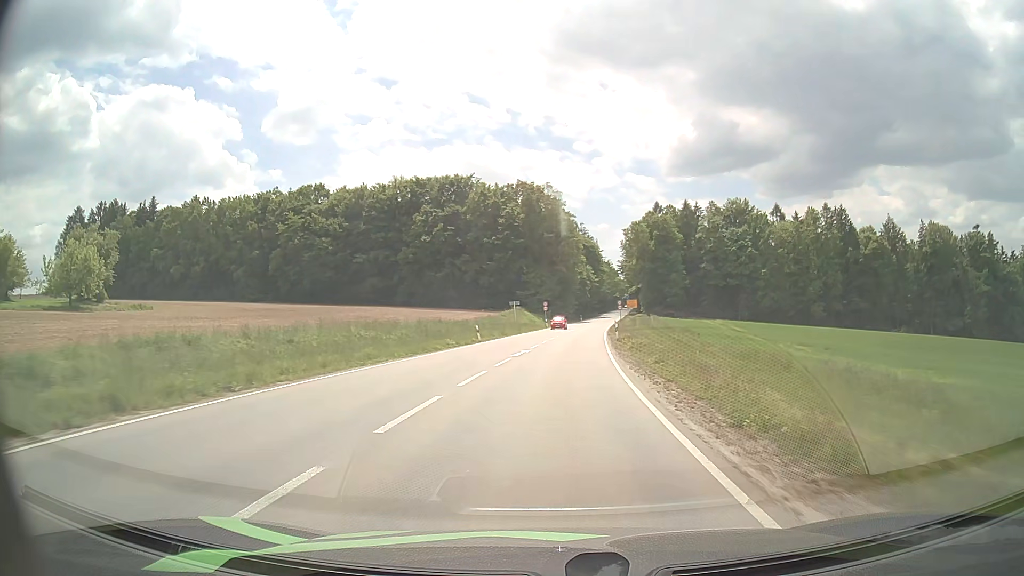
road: secondary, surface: asphalt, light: Day
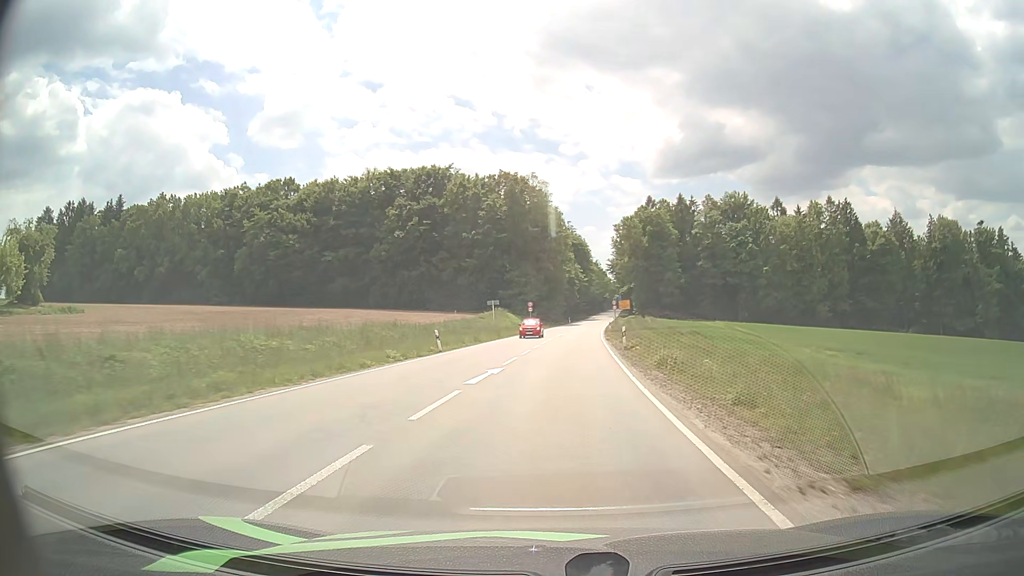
(+0.1, +10.8) m; +1°
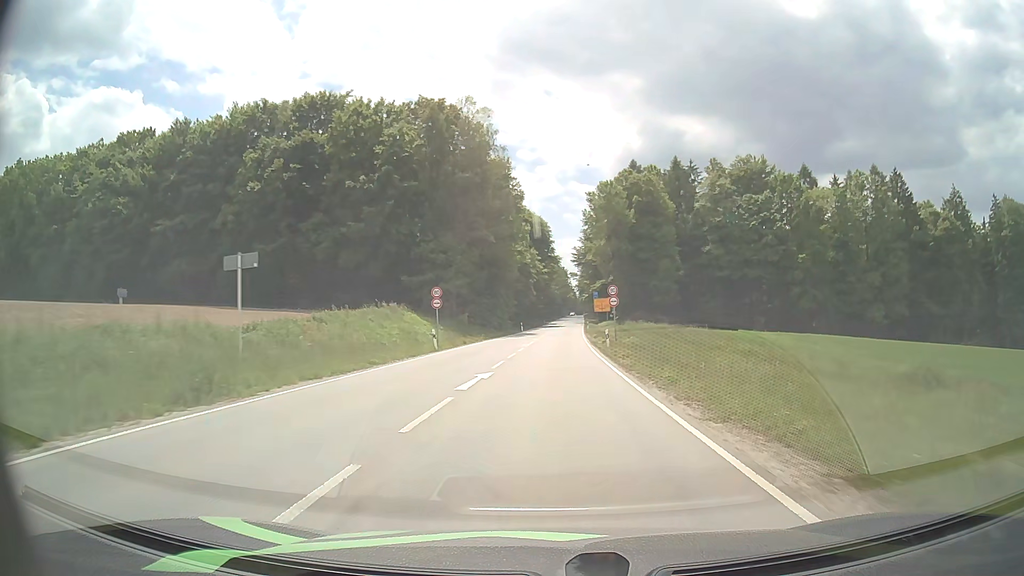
(+1.6, +42.7) m; +4°
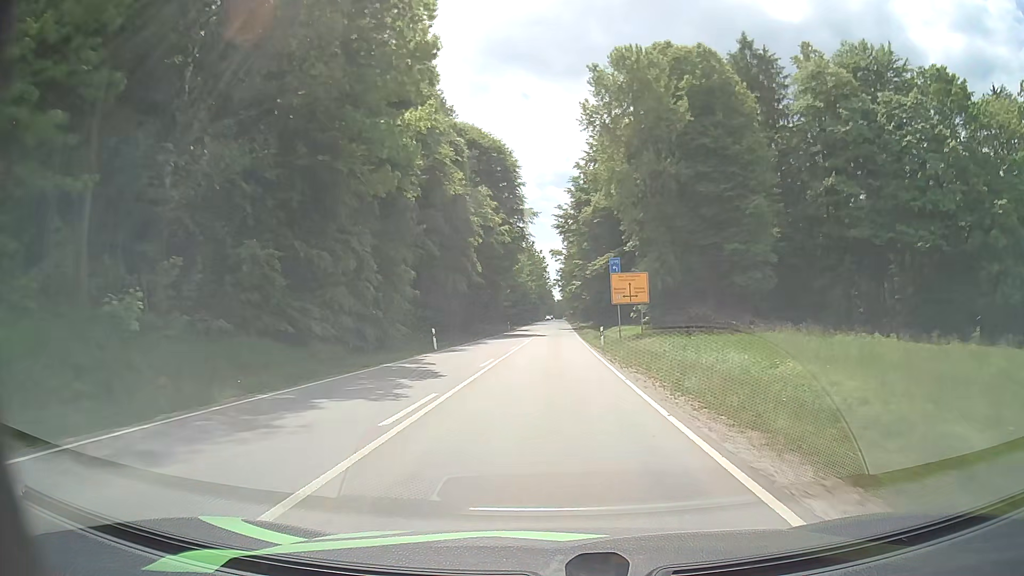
(+1.2, +53.3) m; +2°
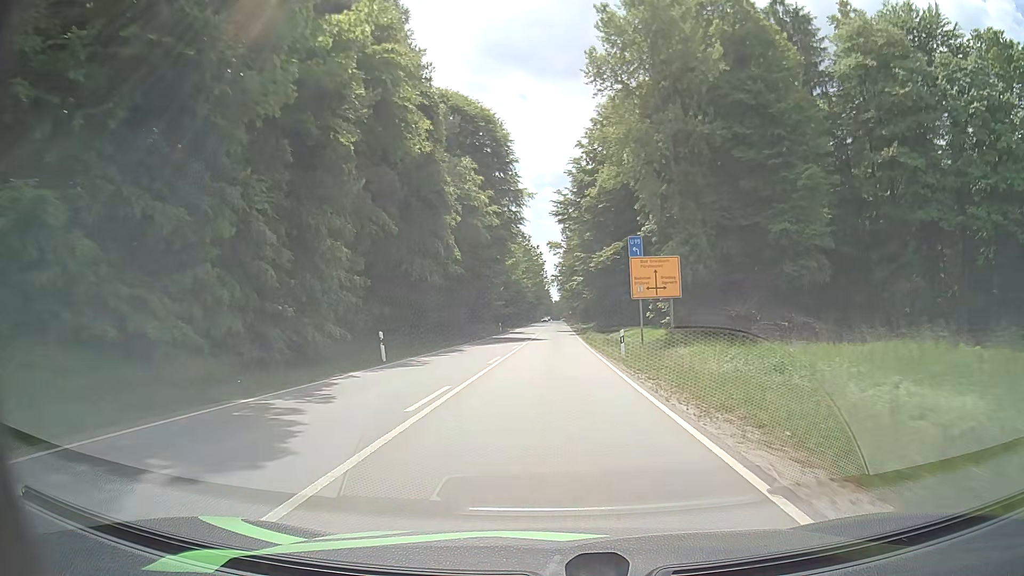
(0.0, +10.5) m; 0°
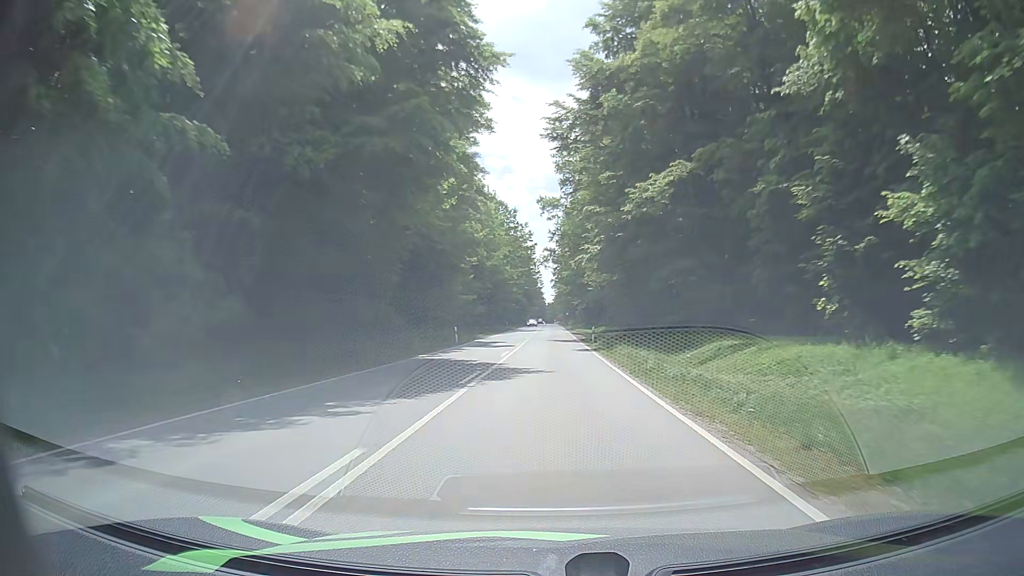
(+0.1, +31.1) m; +1°
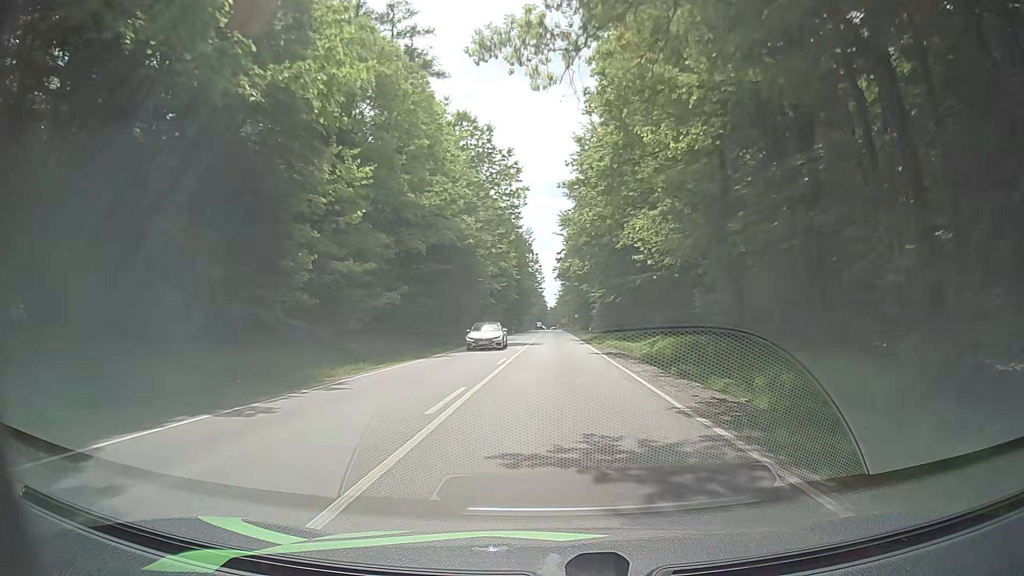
(-0.3, +41.0) m; -1°
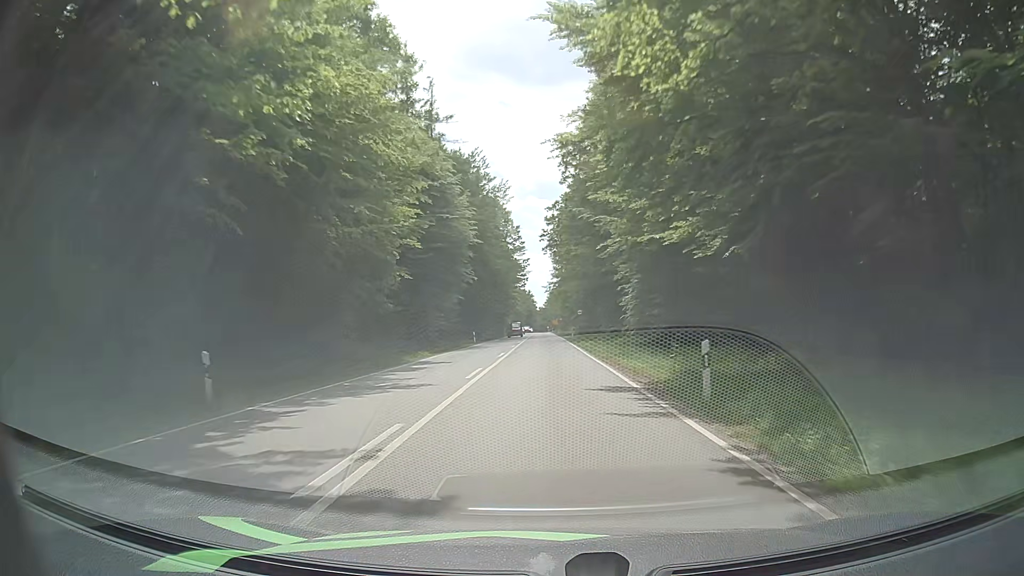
(+0.7, +40.8) m; +1°
(0, +10) (0, +20) (0, +30) (0, +40) (0, +50) (0, +60) (0, +70) (0, +80) (0, +90) (0, +100) m
